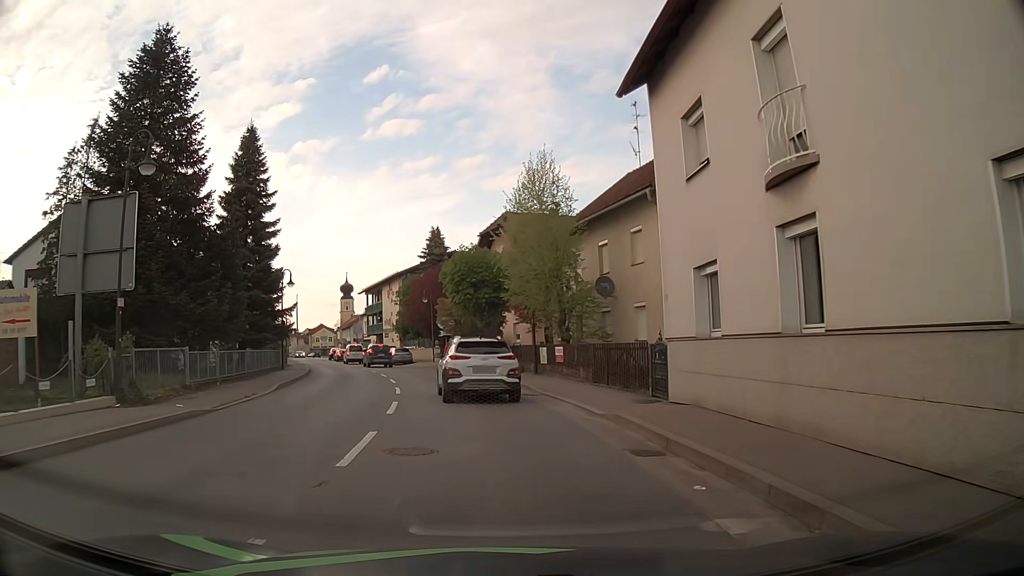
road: secondary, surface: asphalt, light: Day
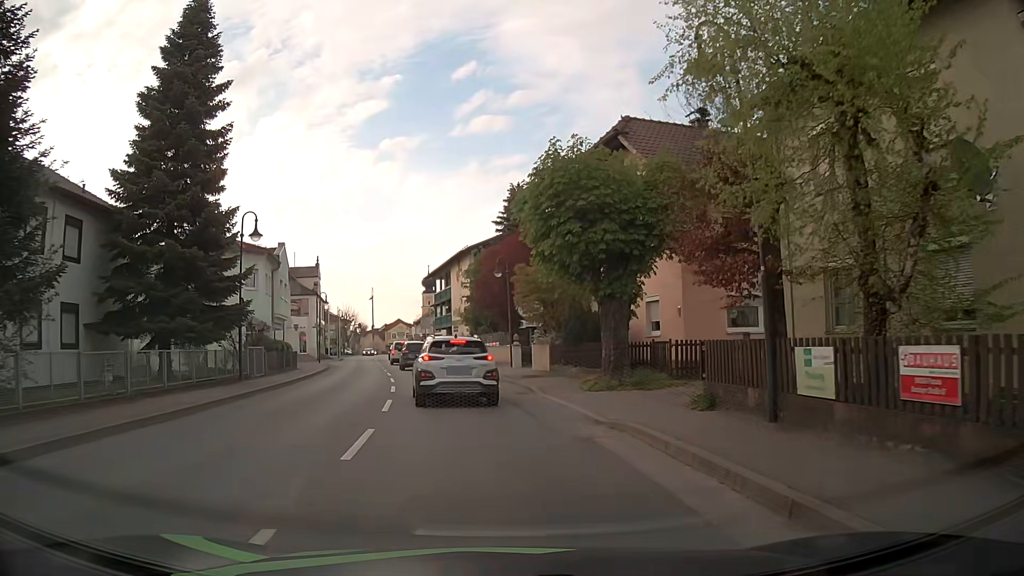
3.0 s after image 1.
(-1.0, +17.6) m; -7°
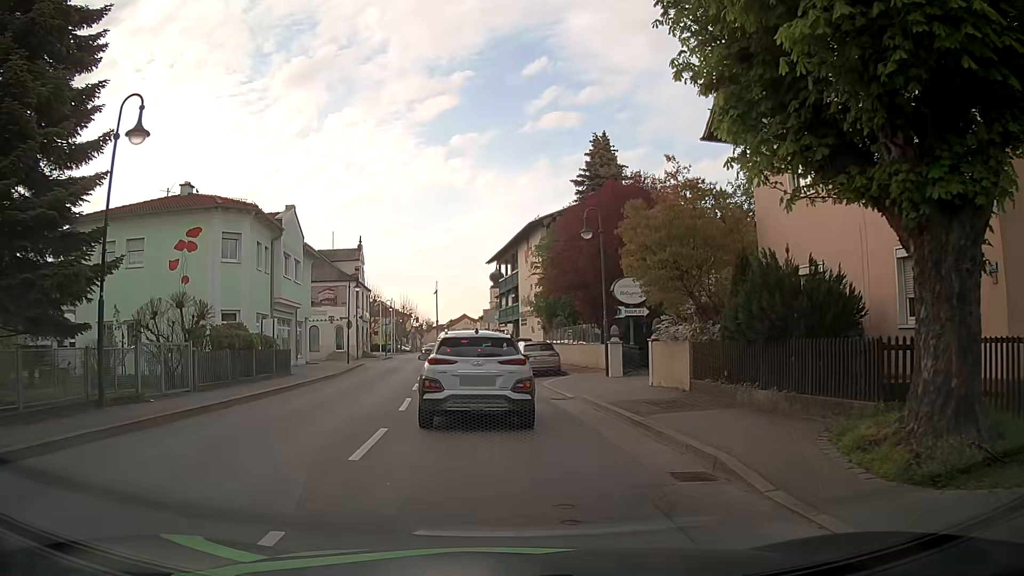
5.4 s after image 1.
(-0.8, +12.0) m; -7°
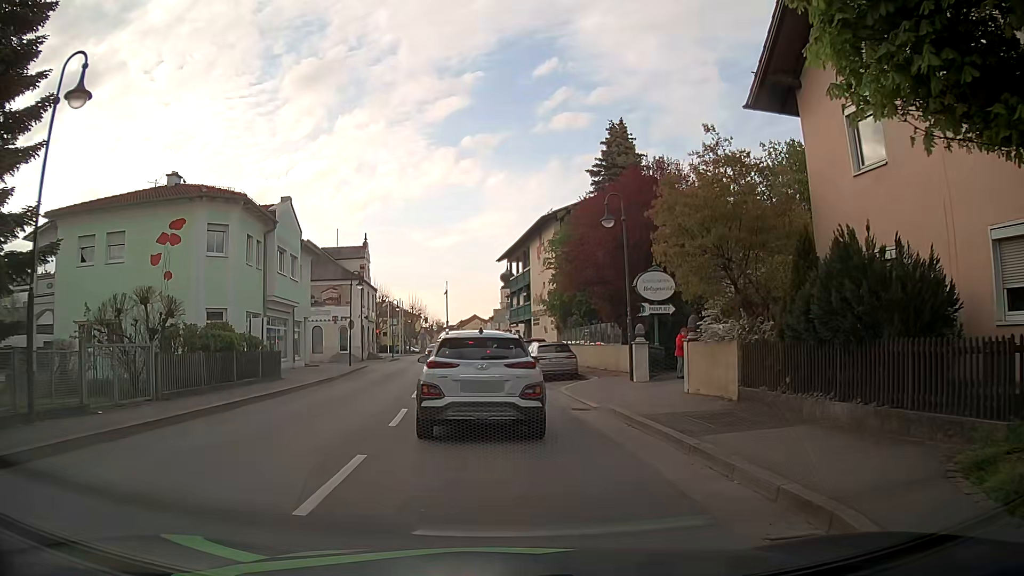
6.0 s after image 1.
(0.0, +2.4) m; -1°
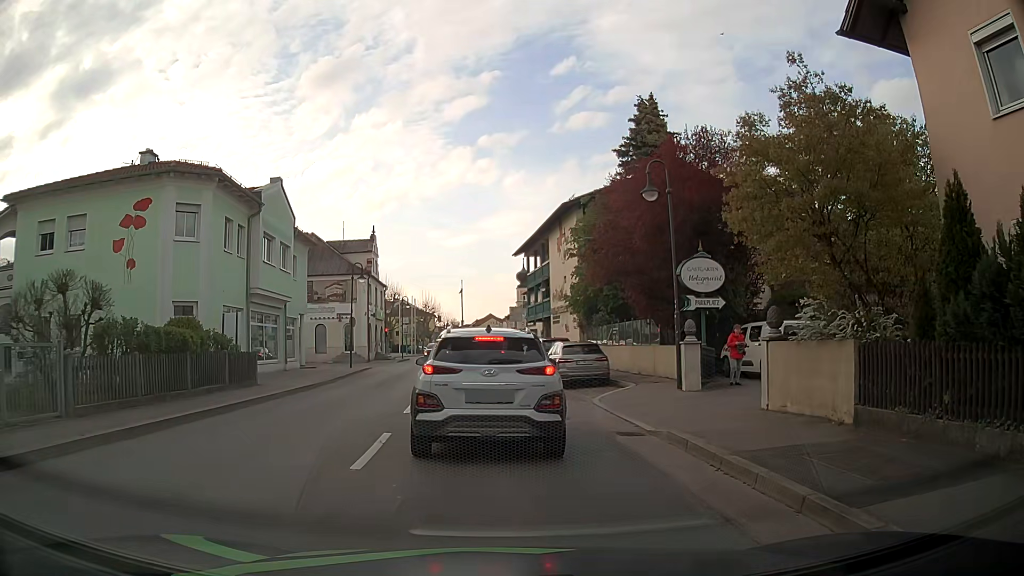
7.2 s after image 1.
(0.0, +3.8) m; -3°
